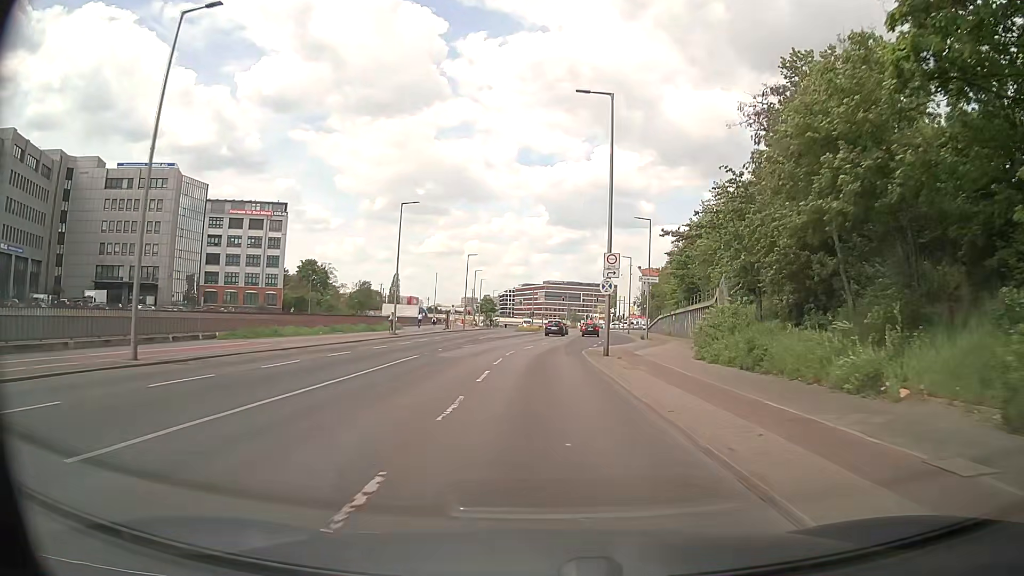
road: secondary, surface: asphalt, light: Day
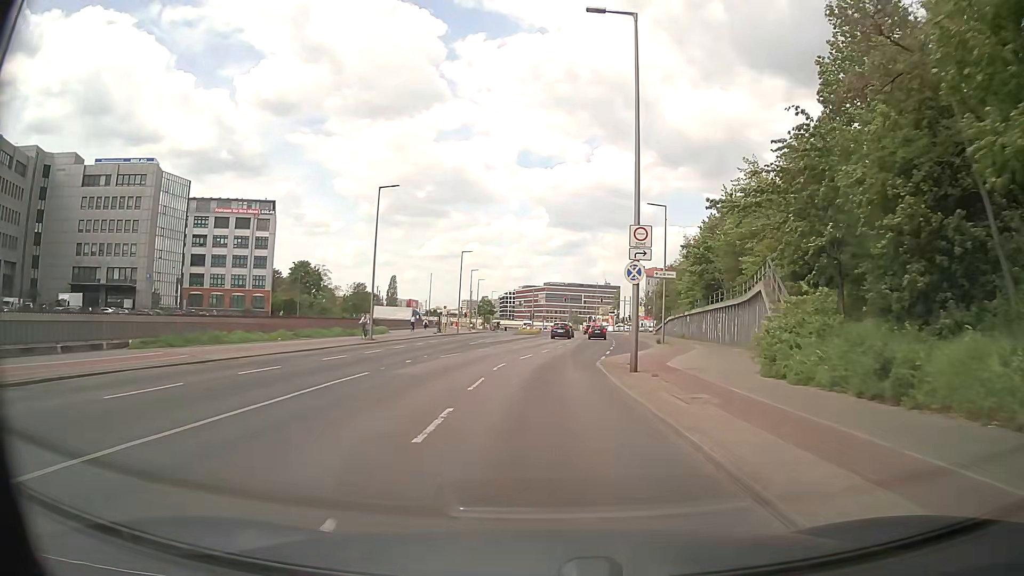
(-0.1, +7.5) m; -1°
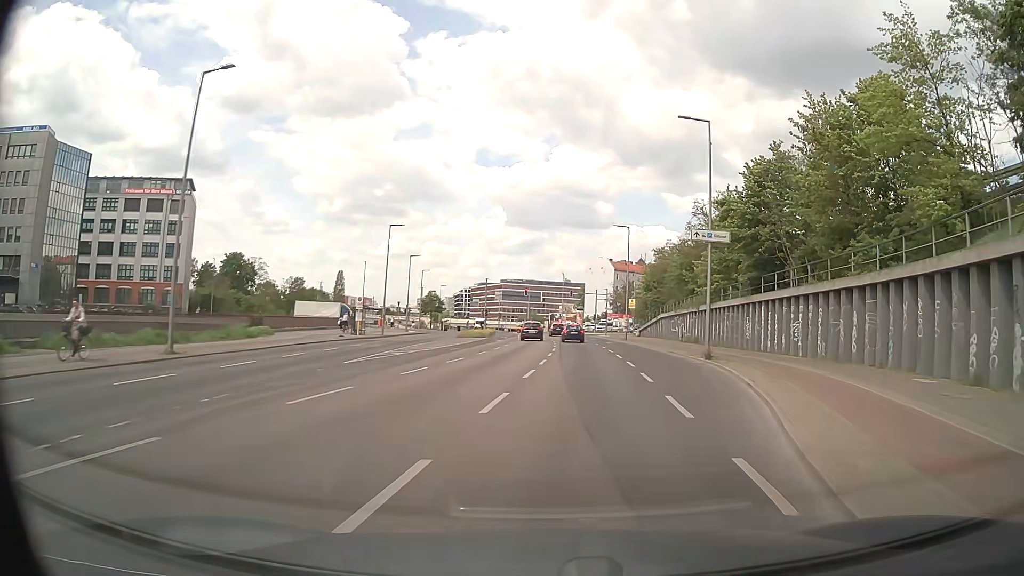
(+0.1, +22.7) m; +3°
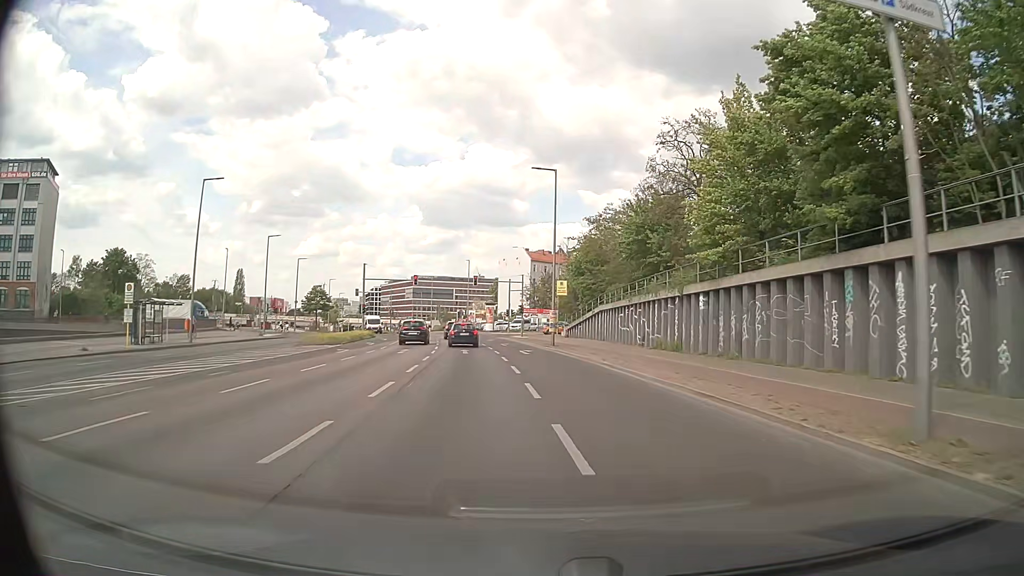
(+2.3, +22.5) m; +8°
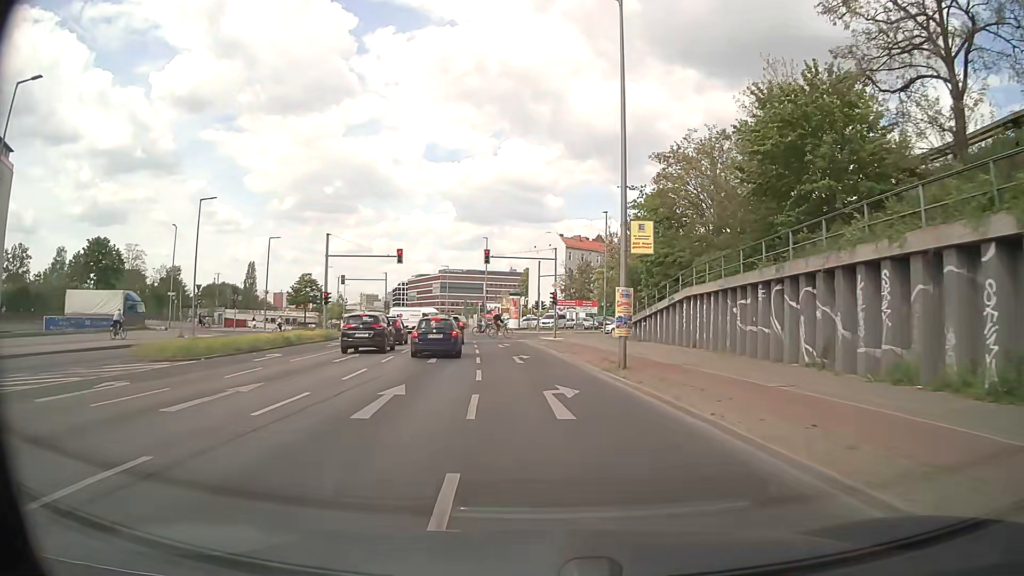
(-0.5, +21.8) m; -3°
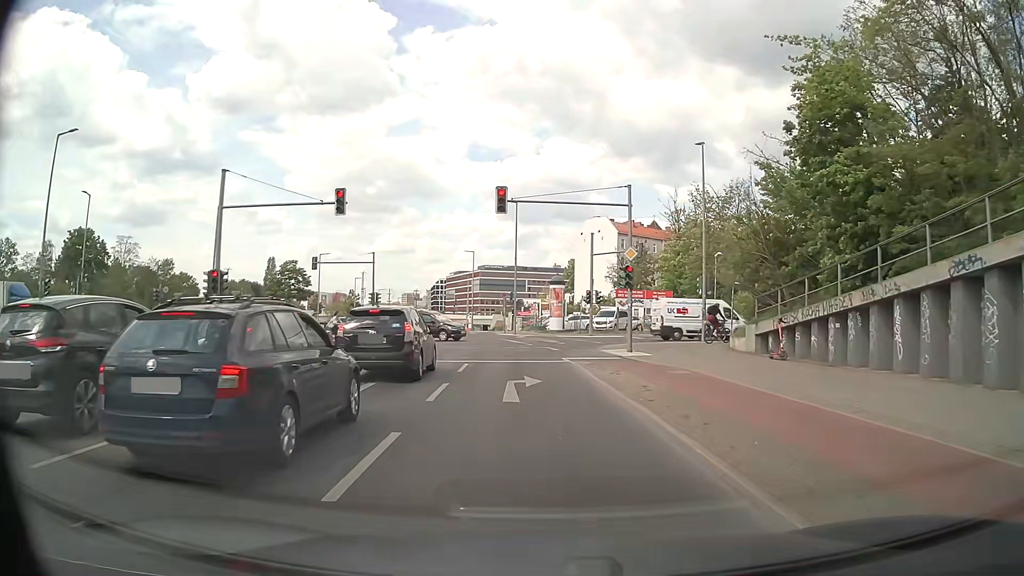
(-0.7, +22.1) m; -4°
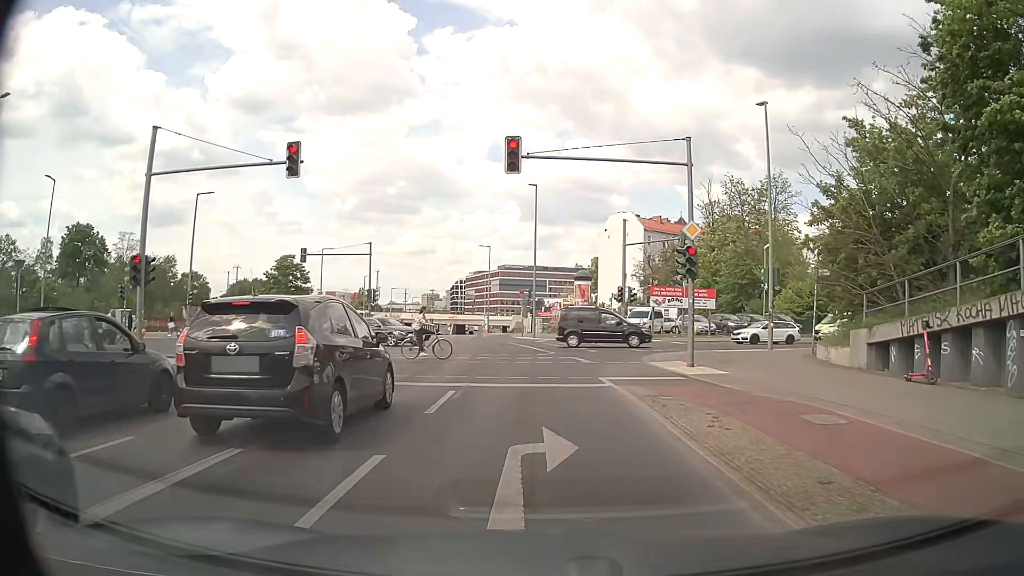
(-0.1, +7.1) m; -2°
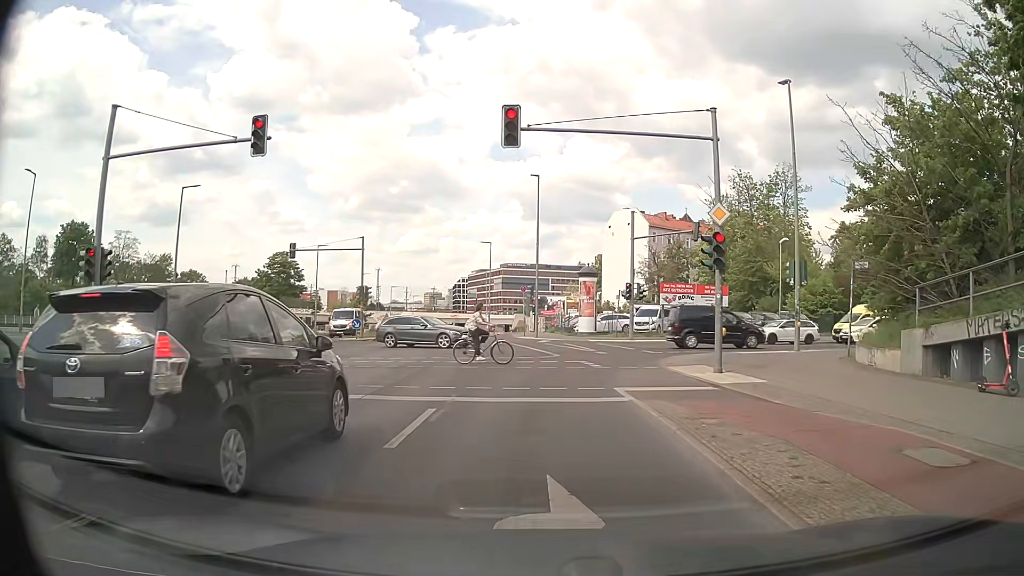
(0.0, +2.6) m; 0°
